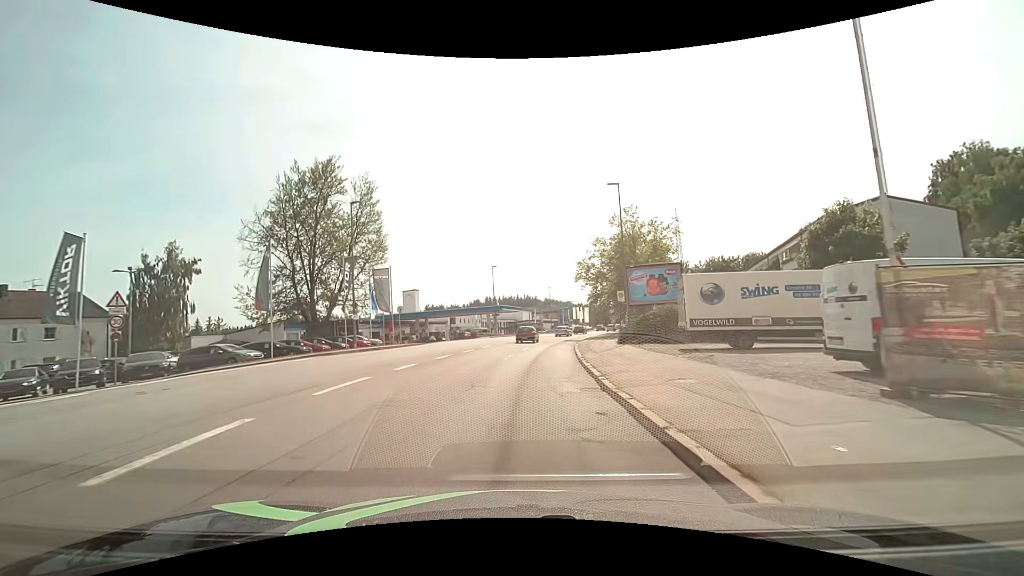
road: tertiary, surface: asphalt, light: Day
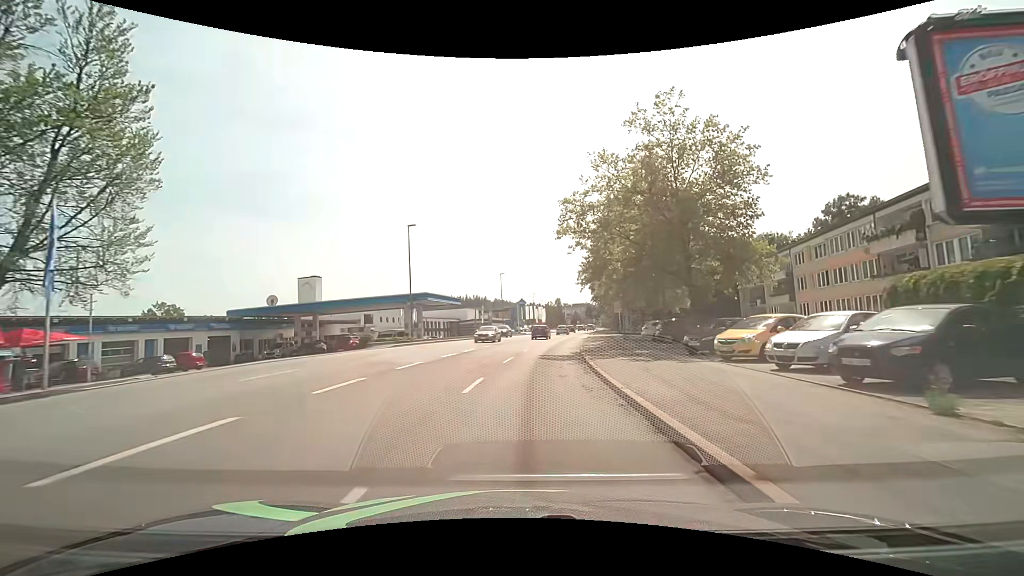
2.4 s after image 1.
(+1.3, +29.4) m; +6°
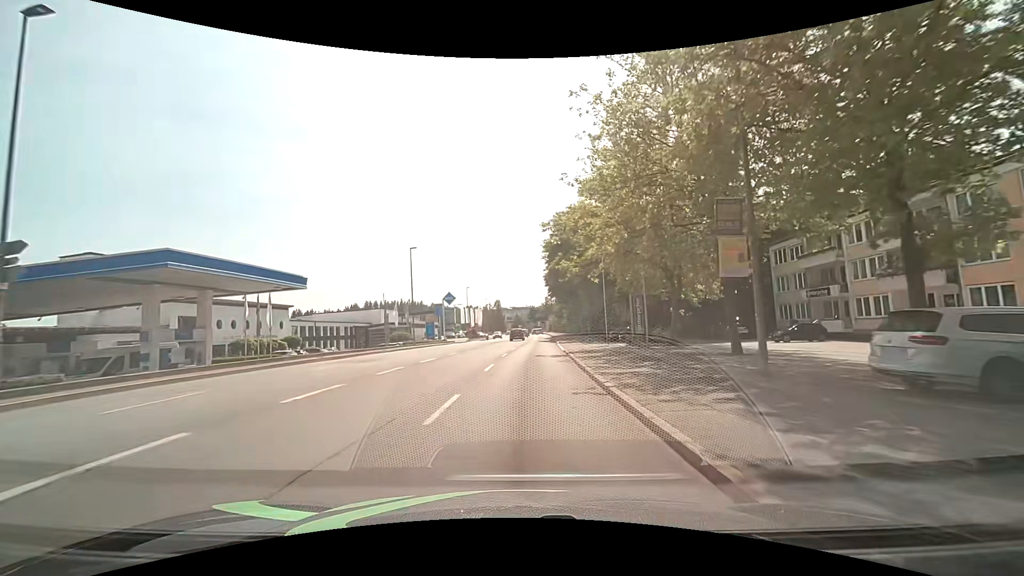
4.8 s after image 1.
(+1.8, +29.8) m; +7°
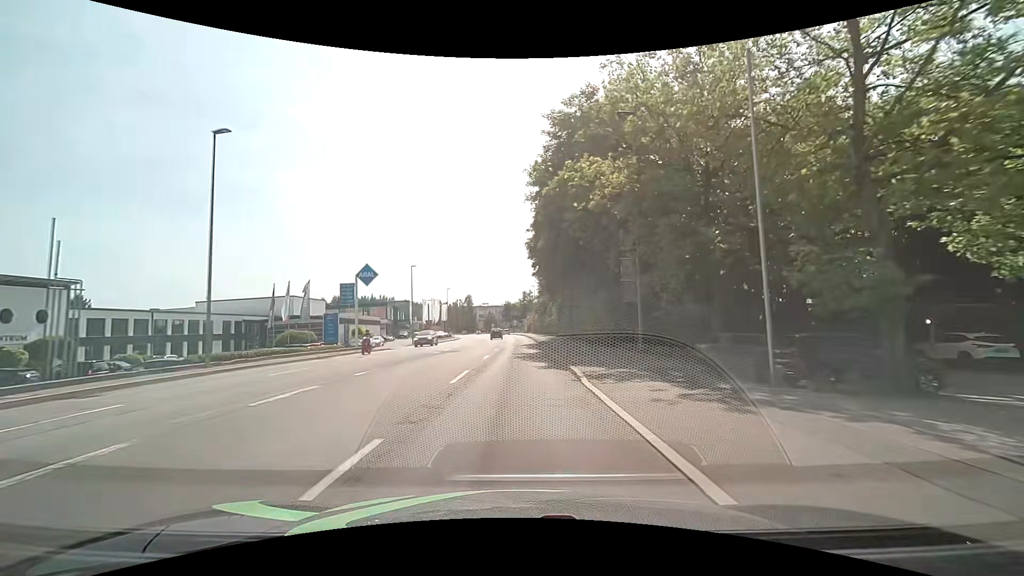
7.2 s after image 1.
(+1.0, +30.2) m; +3°
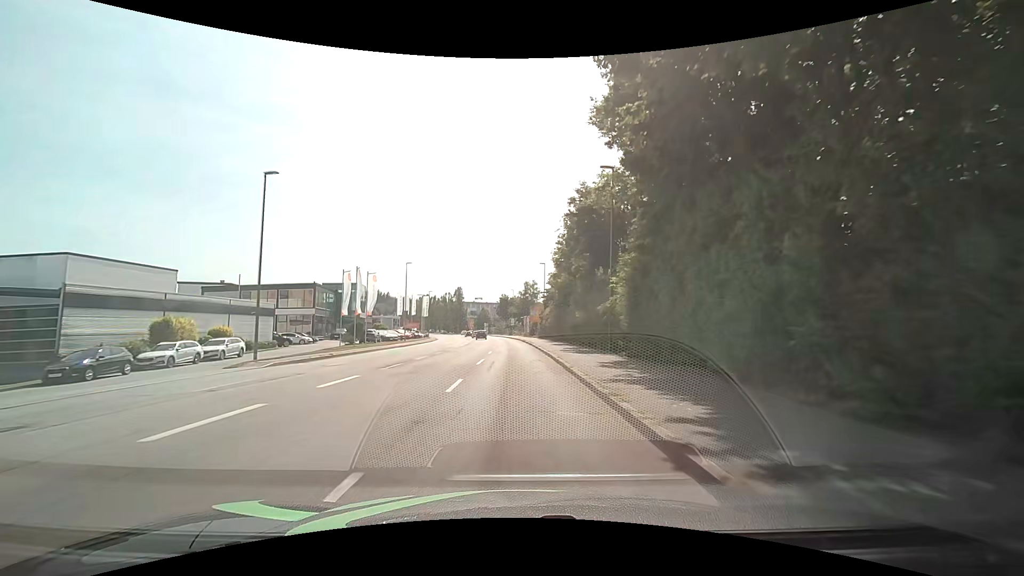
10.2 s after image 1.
(-0.2, +39.0) m; 0°
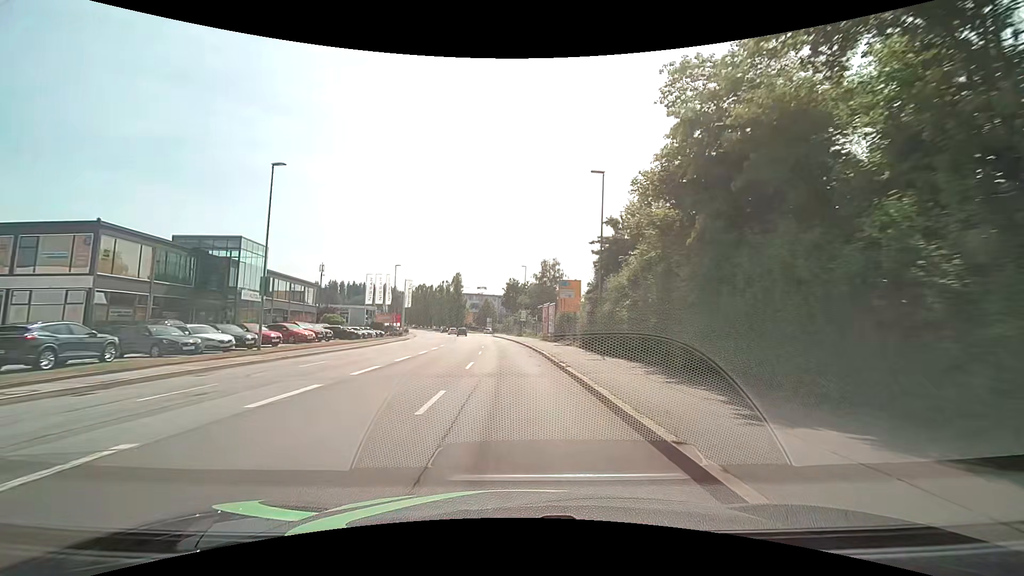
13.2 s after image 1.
(-0.6, +39.1) m; -2°
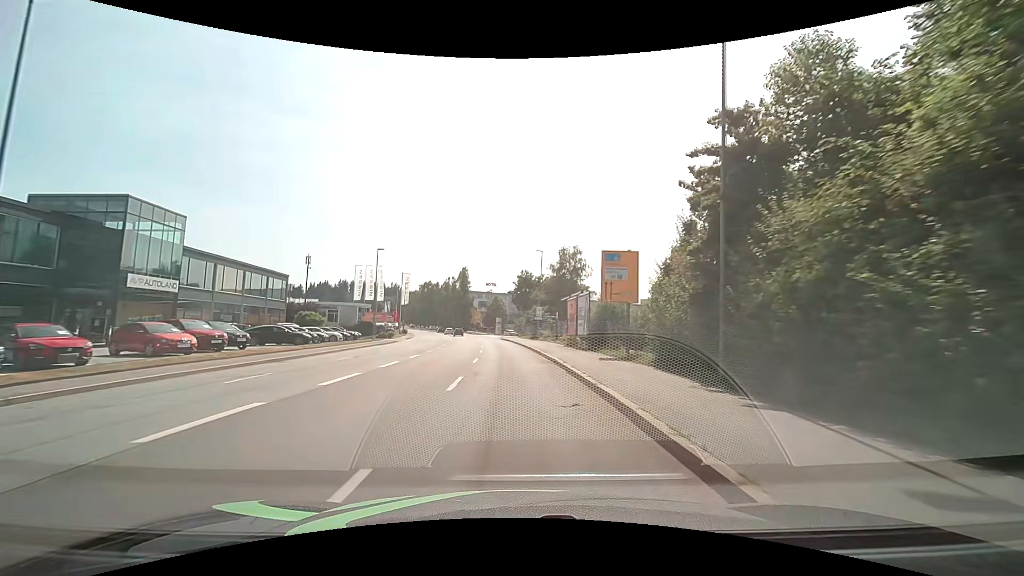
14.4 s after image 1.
(-0.1, +15.1) m; -1°
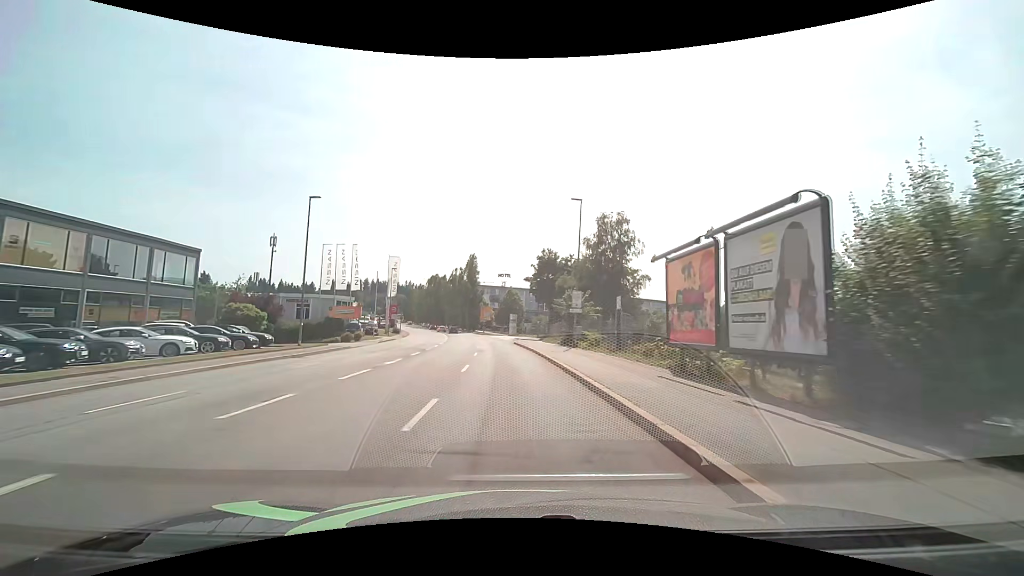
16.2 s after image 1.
(-0.4, +22.5) m; -2°
(0, +10) (0, +20) (-1, +30) (-1, +40) (-2, +50) (-4, +60) (-5, +70) (-6, +80) (-8, +90) (-10, +99) m
